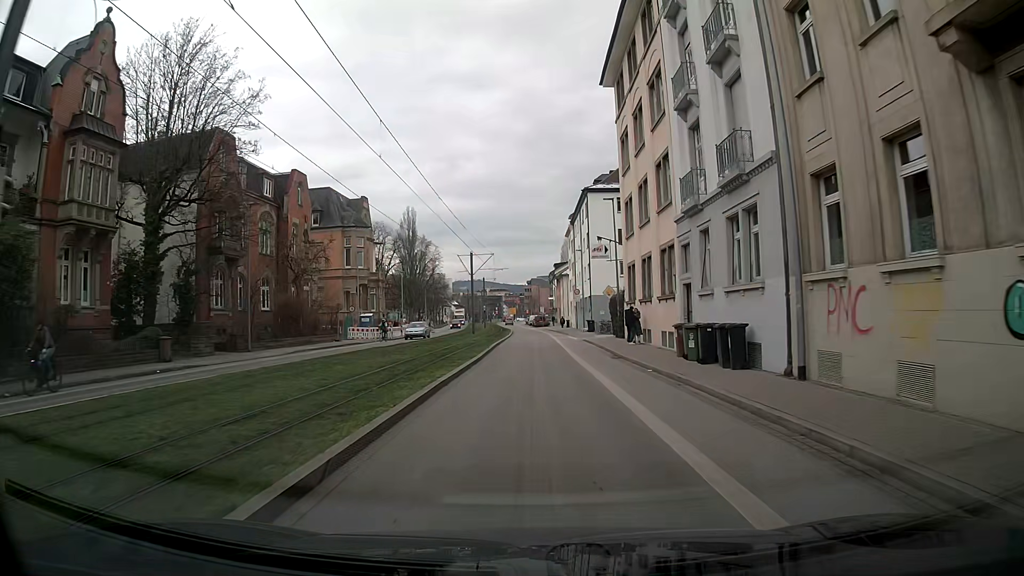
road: secondary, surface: asphalt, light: Day
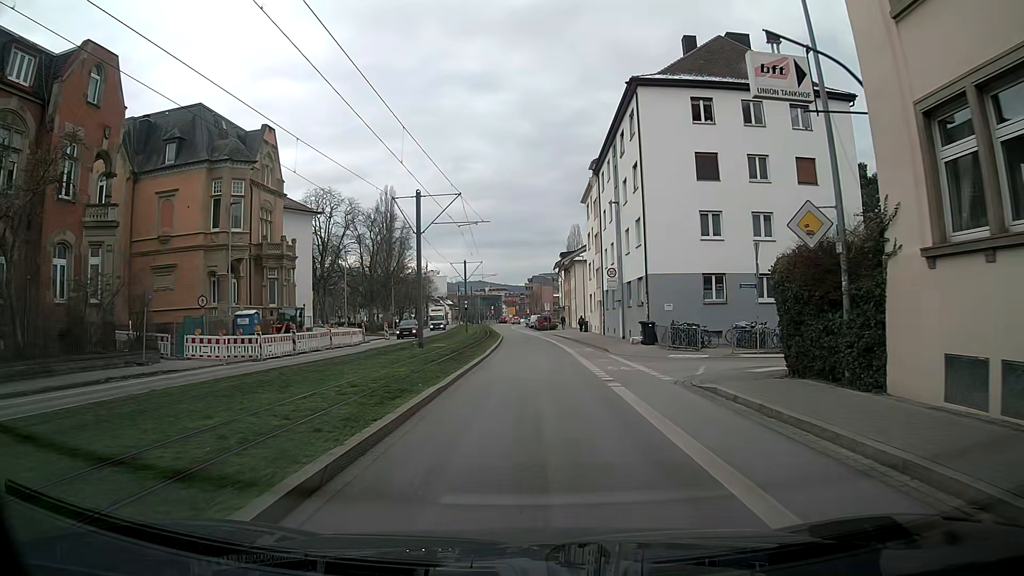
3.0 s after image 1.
(+0.2, +28.5) m; 0°
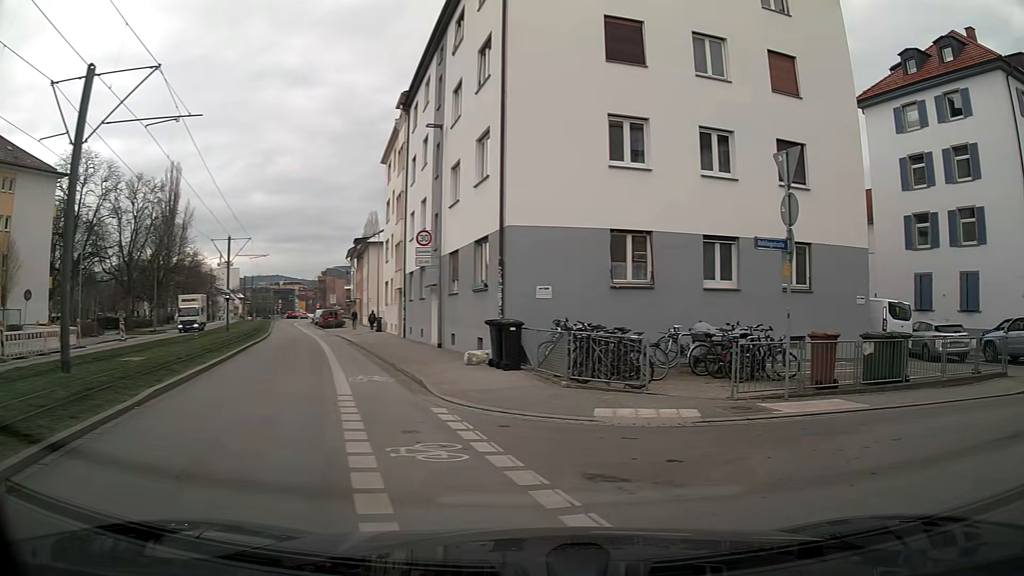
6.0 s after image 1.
(+0.9, +15.4) m; +19°
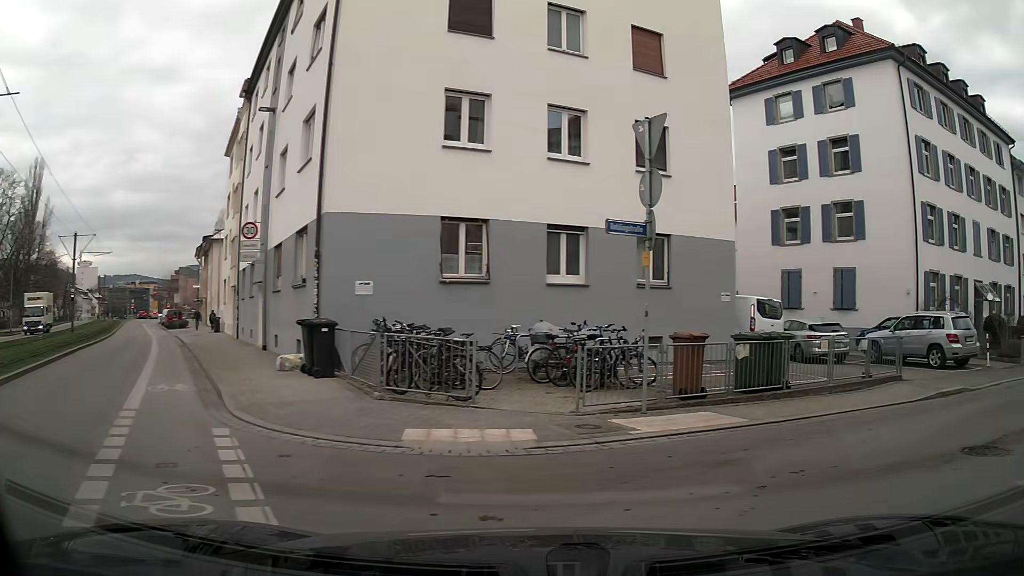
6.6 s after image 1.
(+0.2, +1.9) m; +10°
